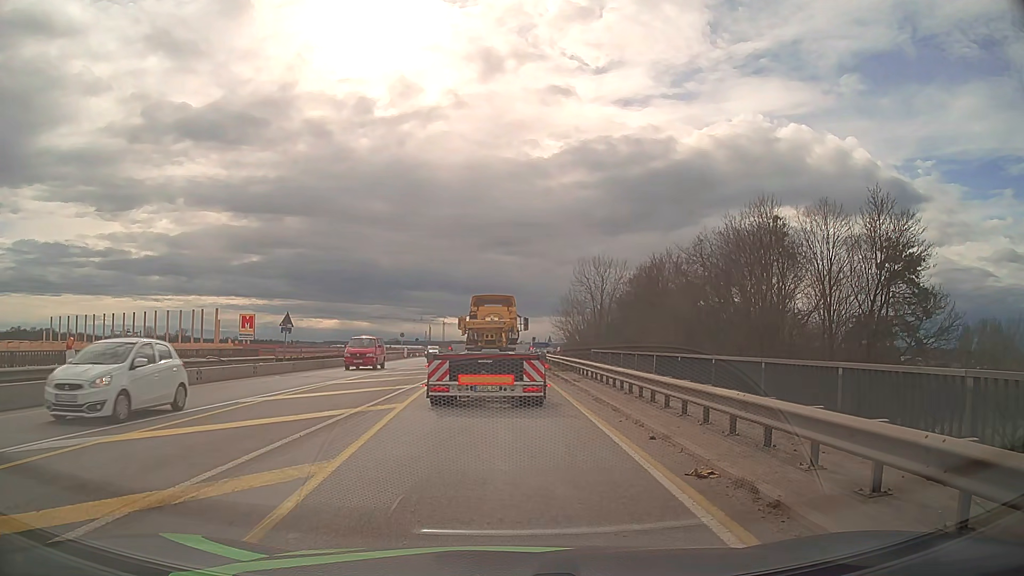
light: Day
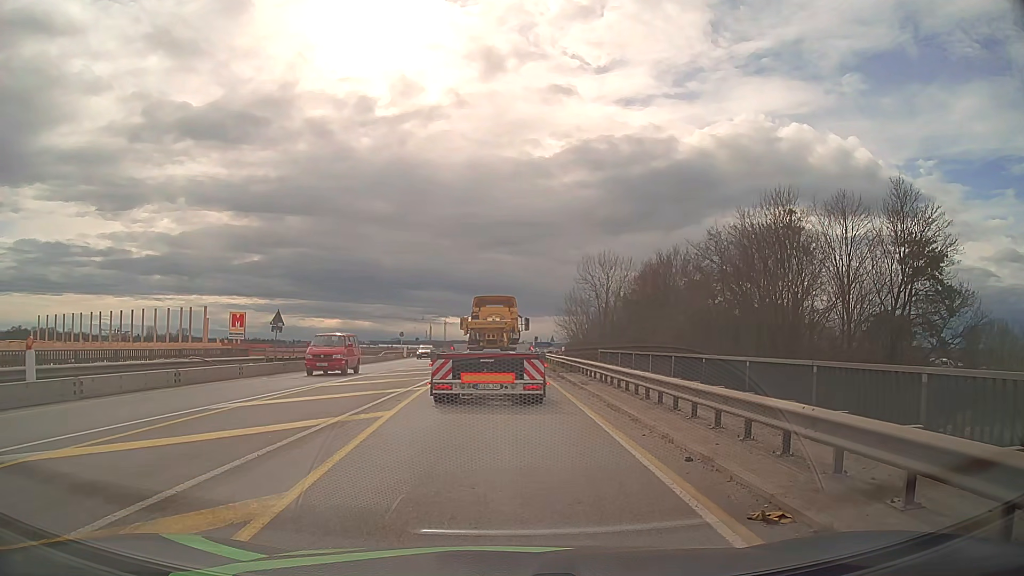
(0.0, +1.9) m; 0°
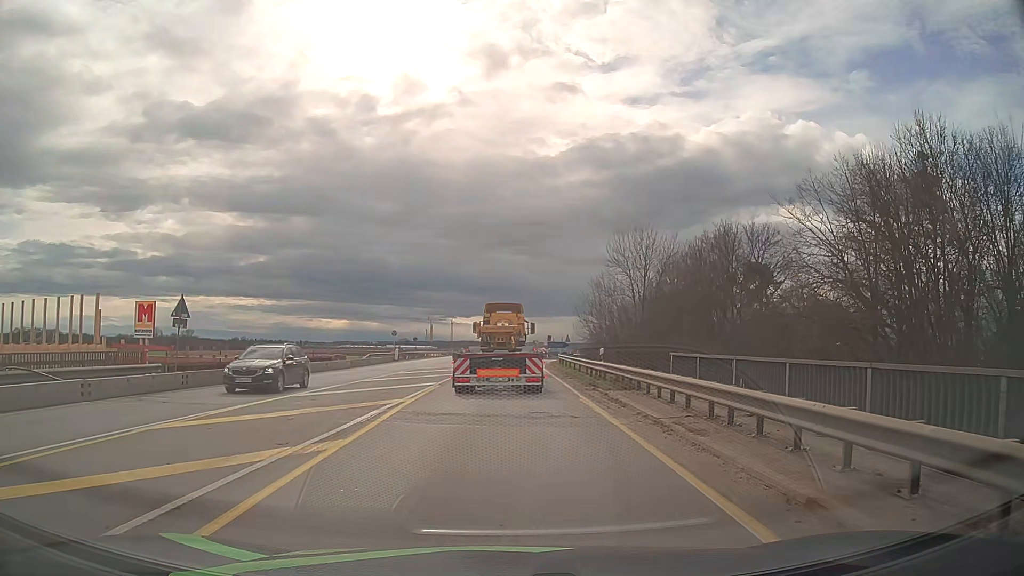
(-0.1, +12.0) m; -1°
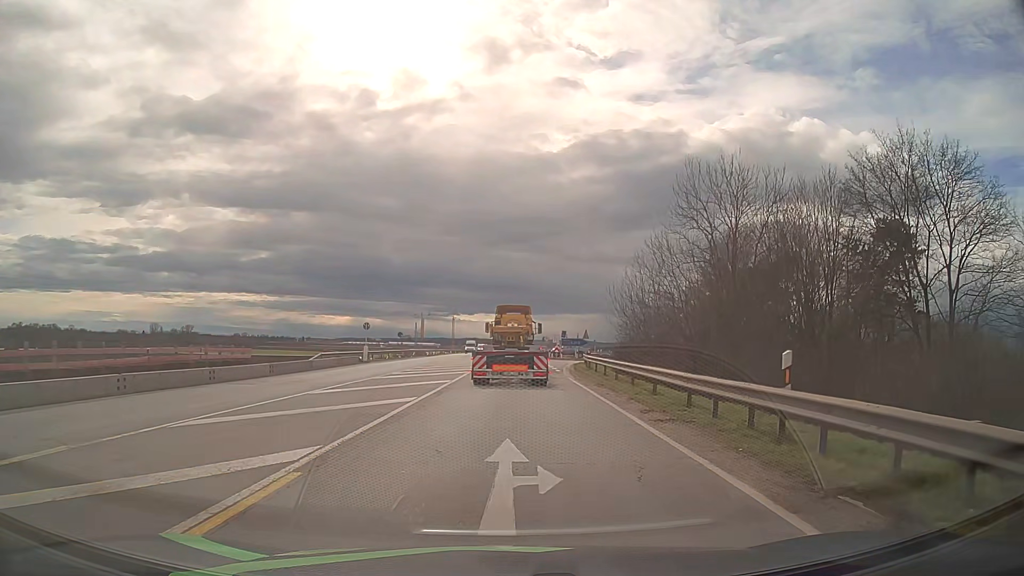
(0.0, +16.7) m; 0°
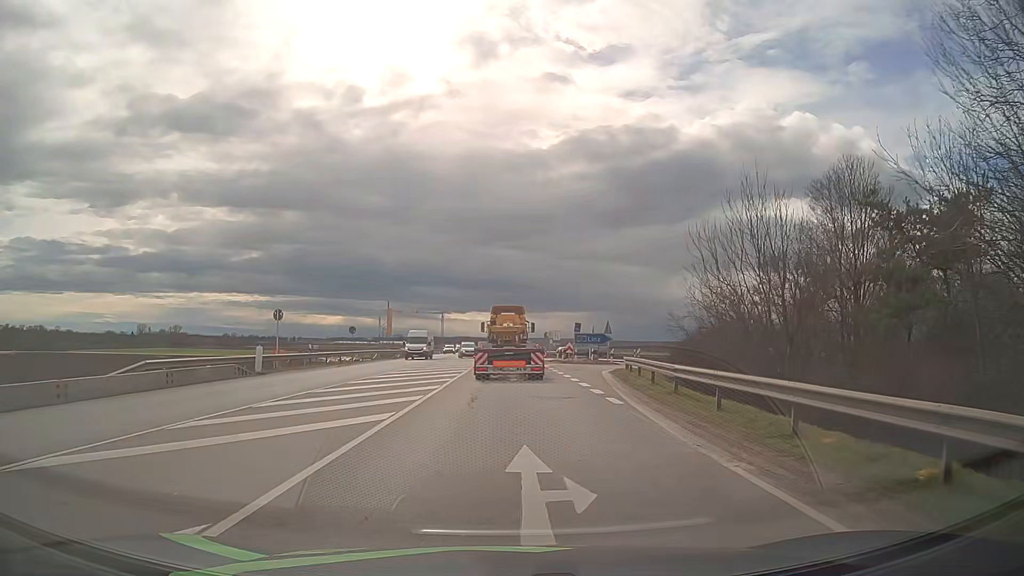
(0.0, +20.9) m; +1°
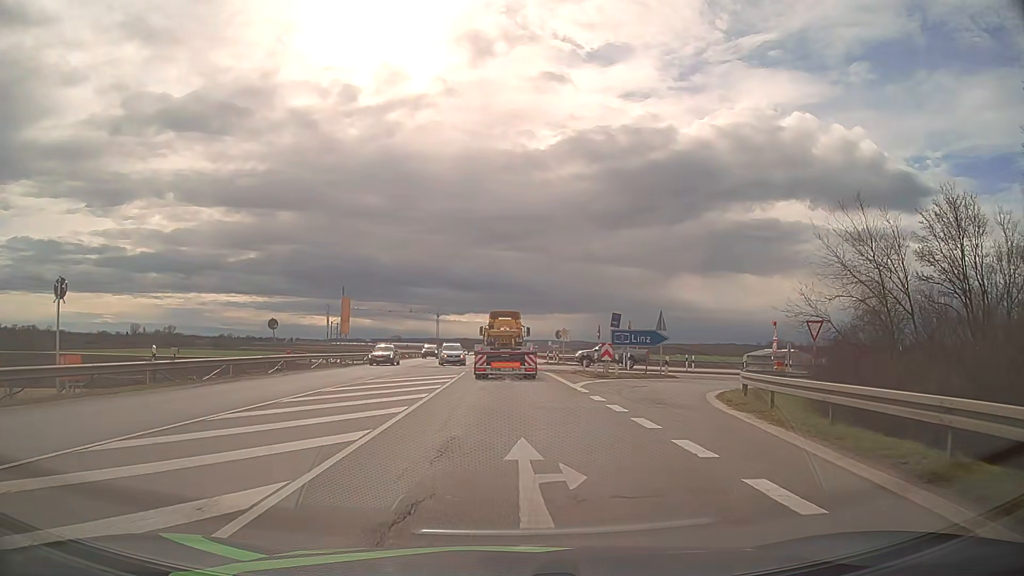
(-0.1, +19.3) m; -1°
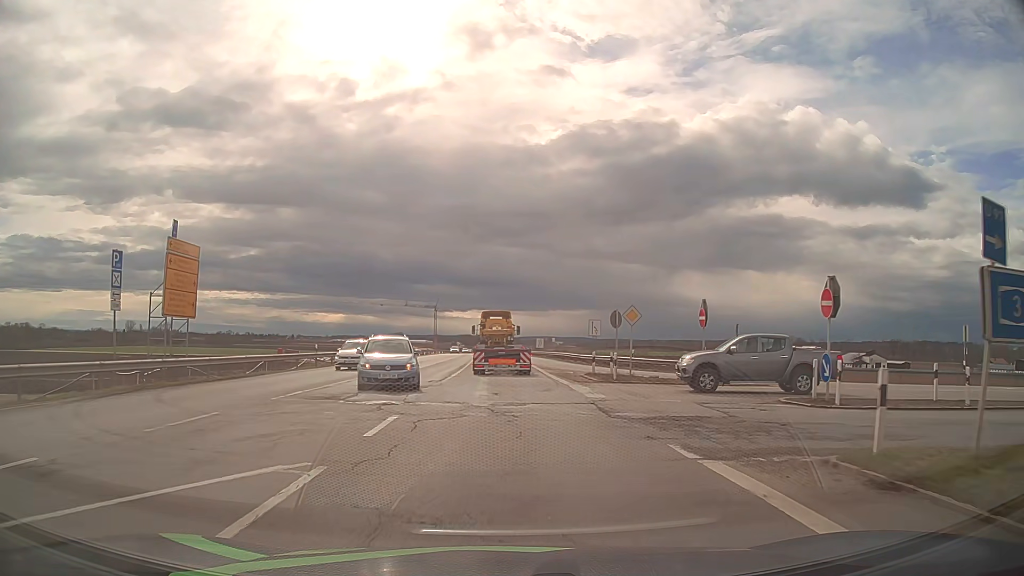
(0.0, +27.9) m; 0°
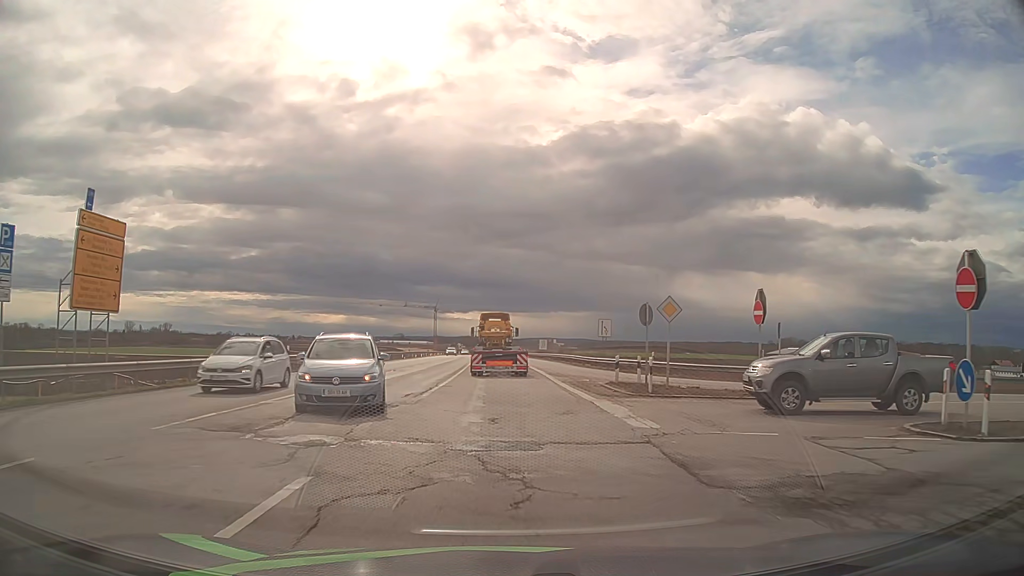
(0.0, +5.9) m; 0°
(0, +10) (0, +20) (0, +30) (-1, +40) (-1, +50) (-1, +60) (-2, +70) (-2, +80) (-3, +90) (-3, +100) m
